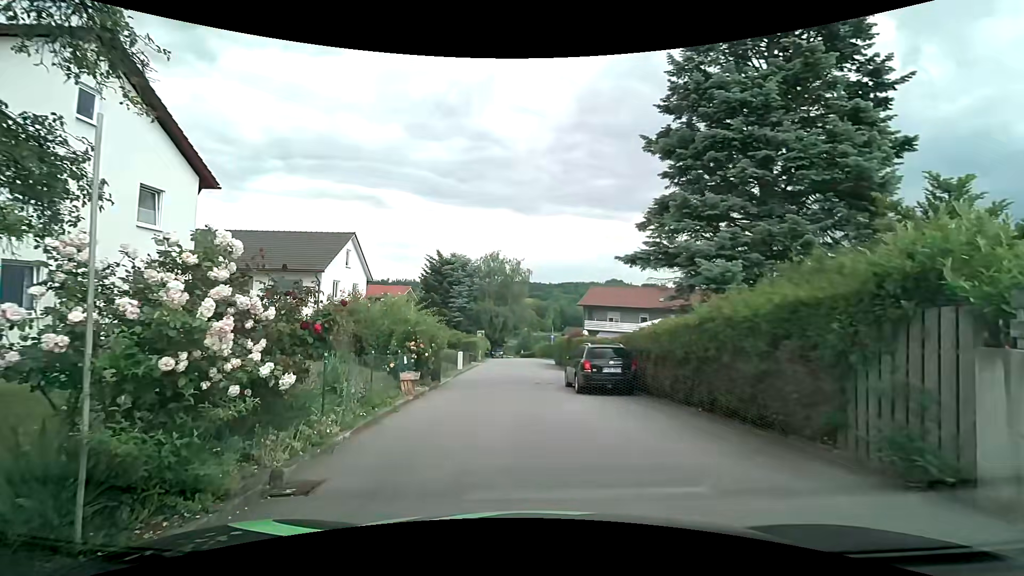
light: Day
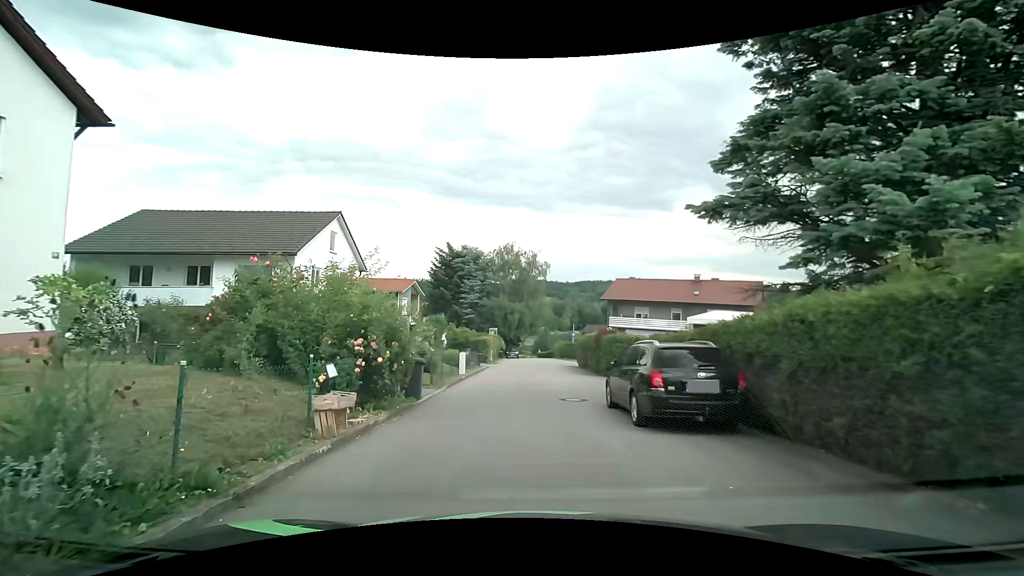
(-0.1, +6.3) m; -3°
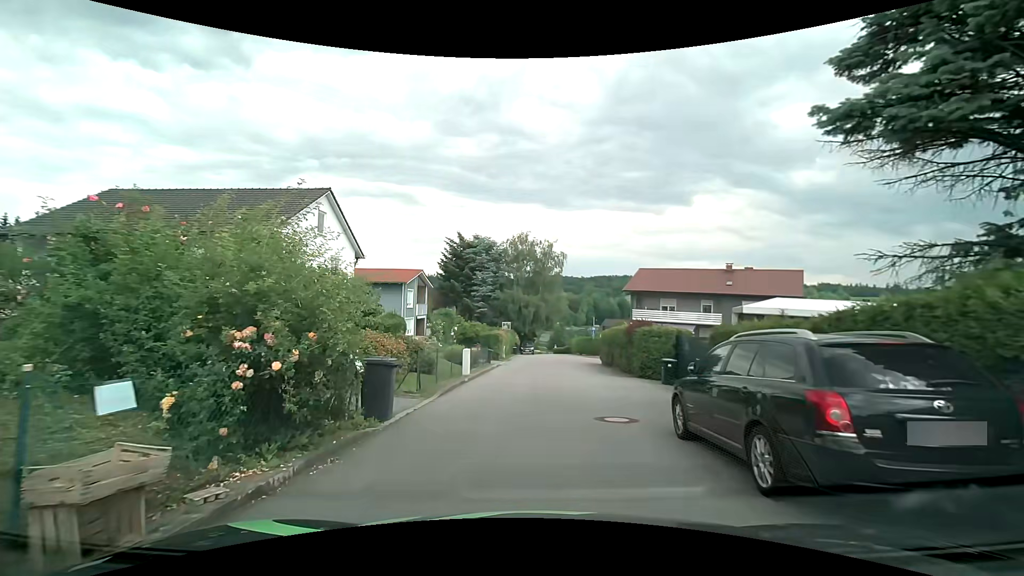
(-0.1, +4.3) m; -2°
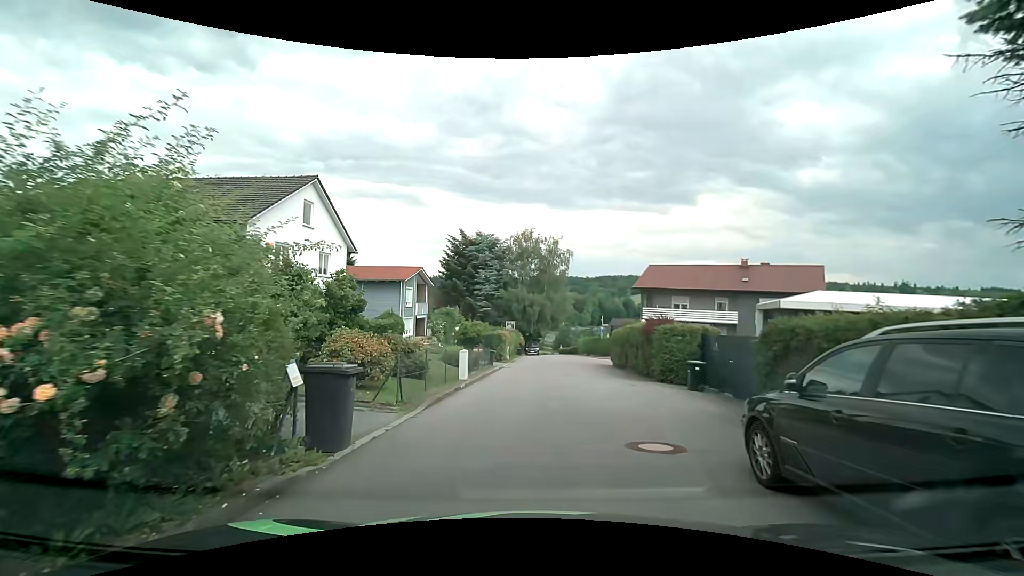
(0.0, +2.4) m; -1°
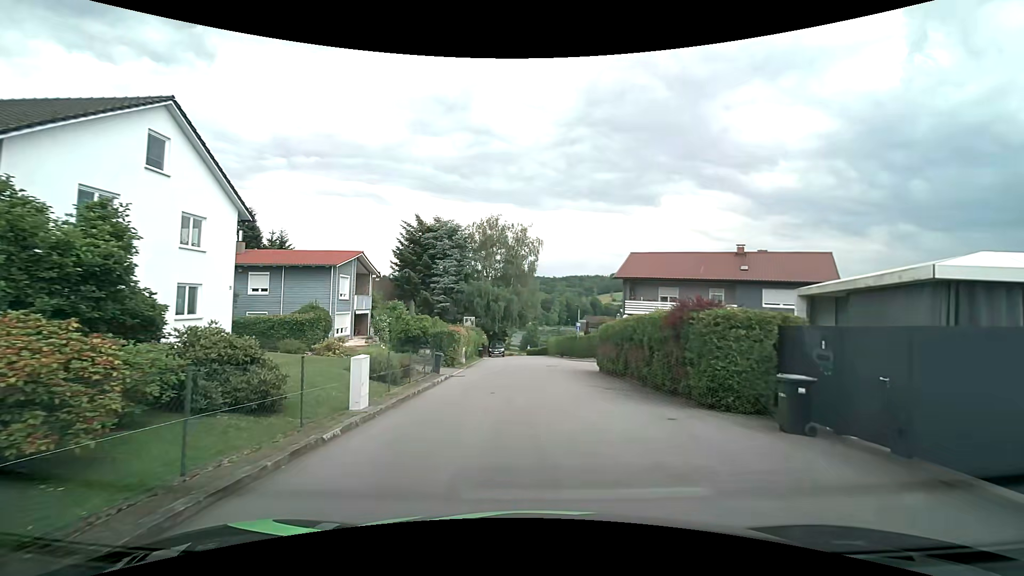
(+0.2, +8.0) m; +3°
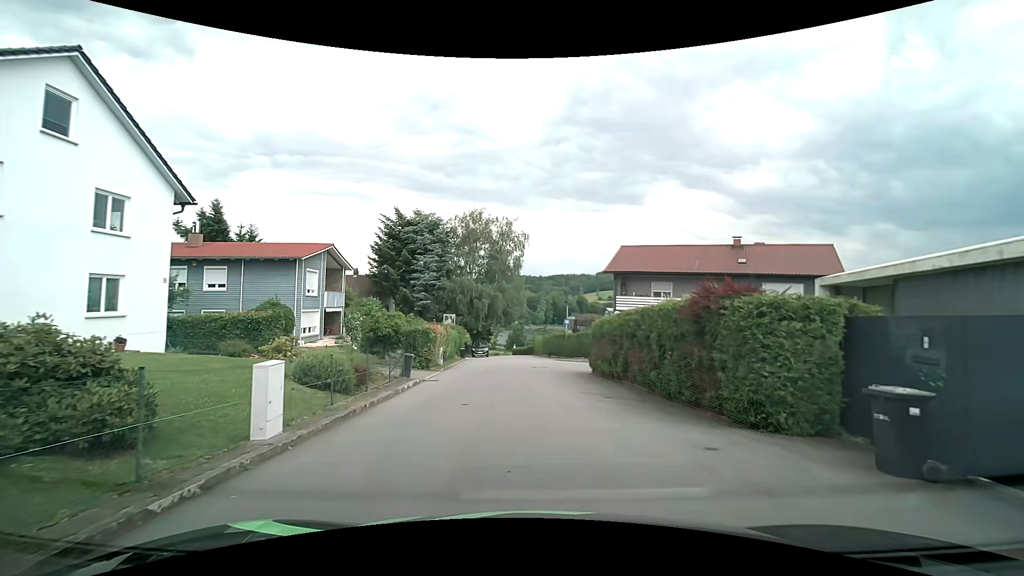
(+0.1, +2.8) m; +1°
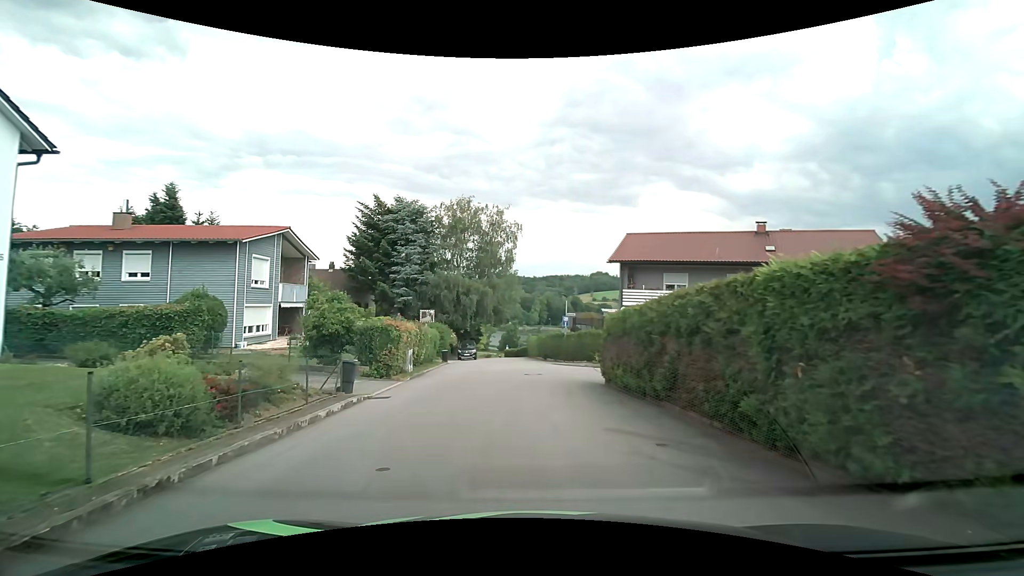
(+0.2, +5.6) m; +2°
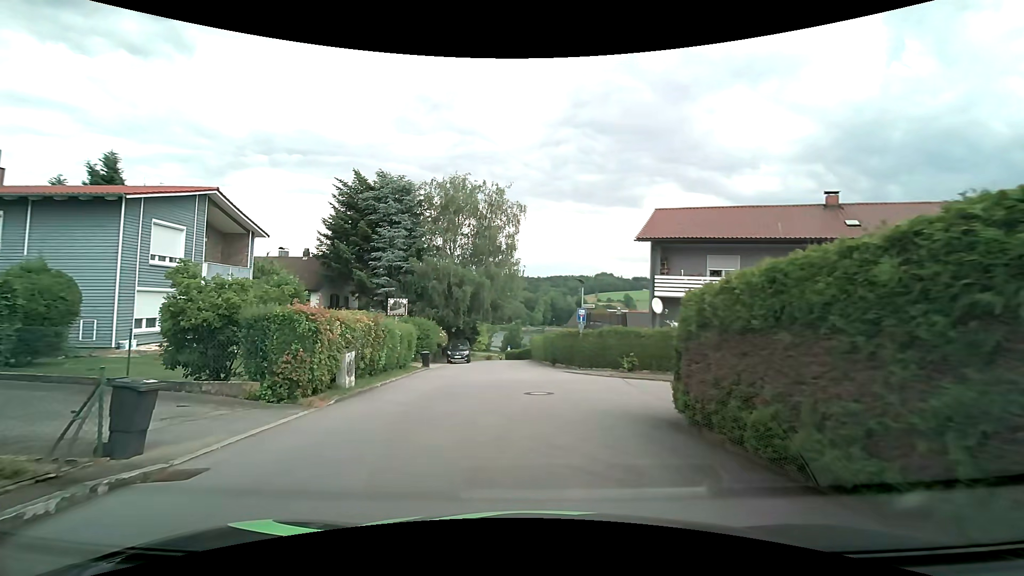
(0.0, +7.6) m; 0°
